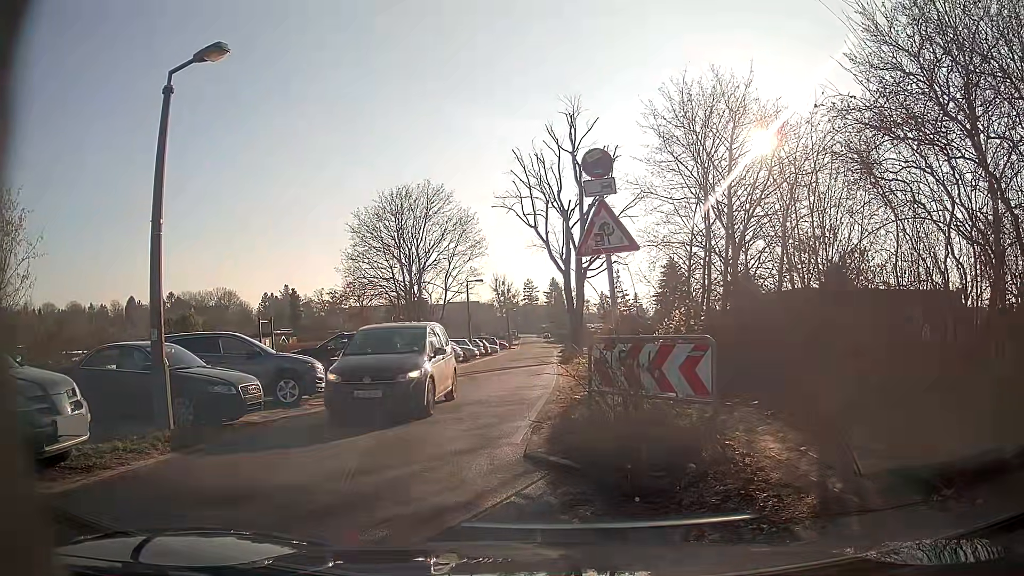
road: residential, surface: asphalt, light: Day
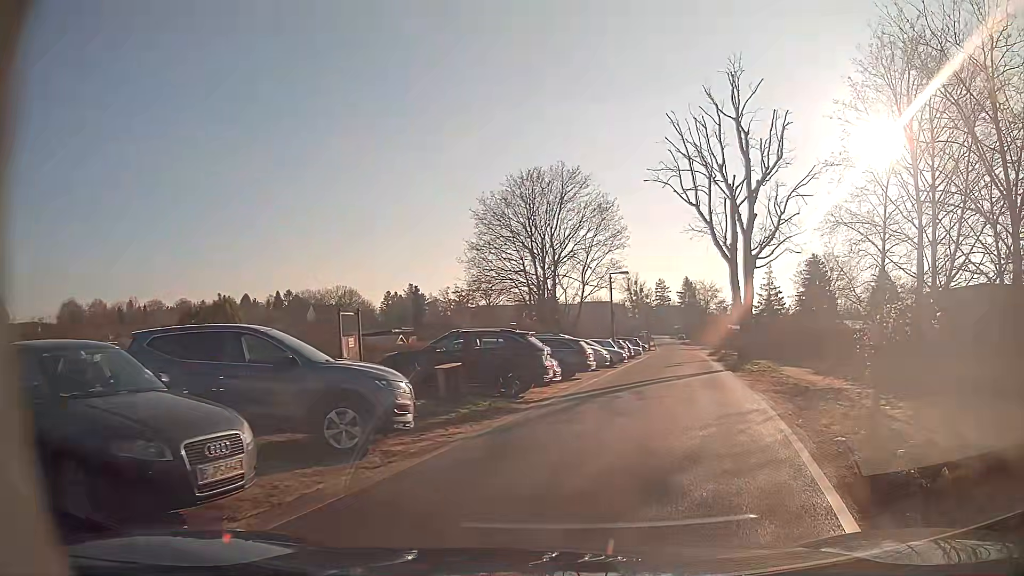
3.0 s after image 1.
(-1.3, +6.7) m; -11°
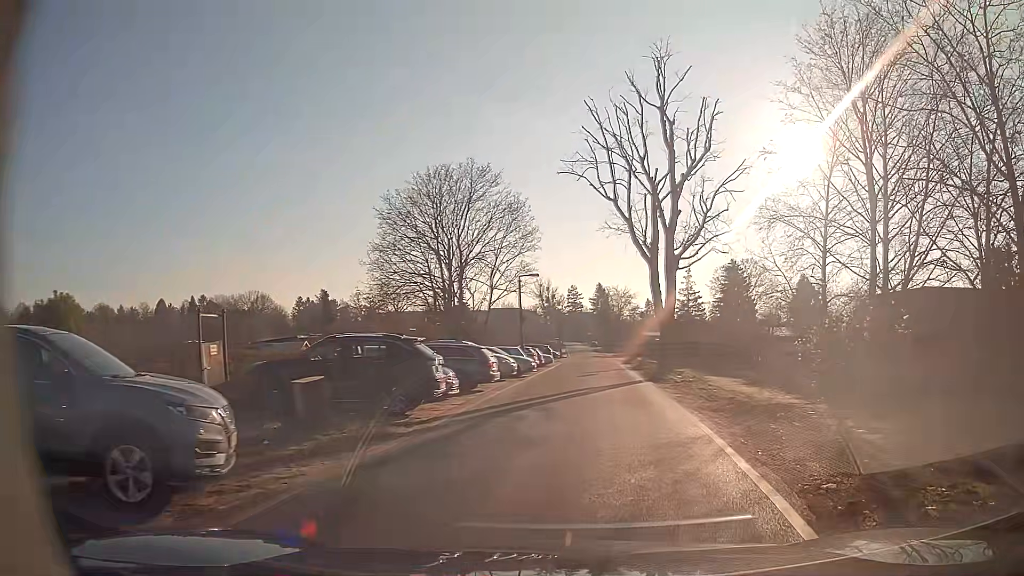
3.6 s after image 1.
(+0.2, +2.8) m; +7°
(+1, +10) (+2, +20) (+3, +30) (+3, +40) (+4, +50) (+5, +60) (+6, +70) (+6, +80) (+7, +90) (+7, +100) m
